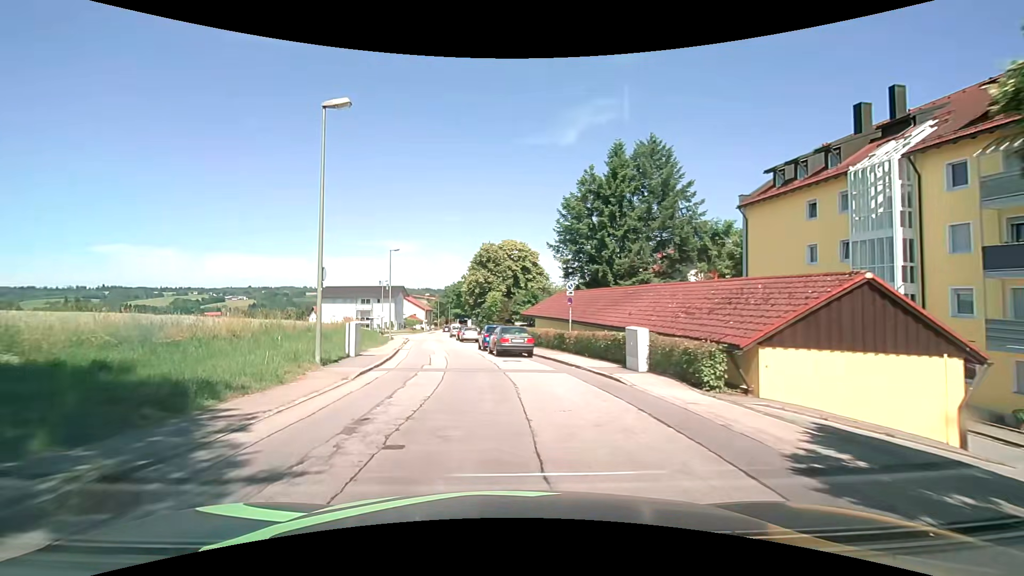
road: unclassified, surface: asphalt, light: Day
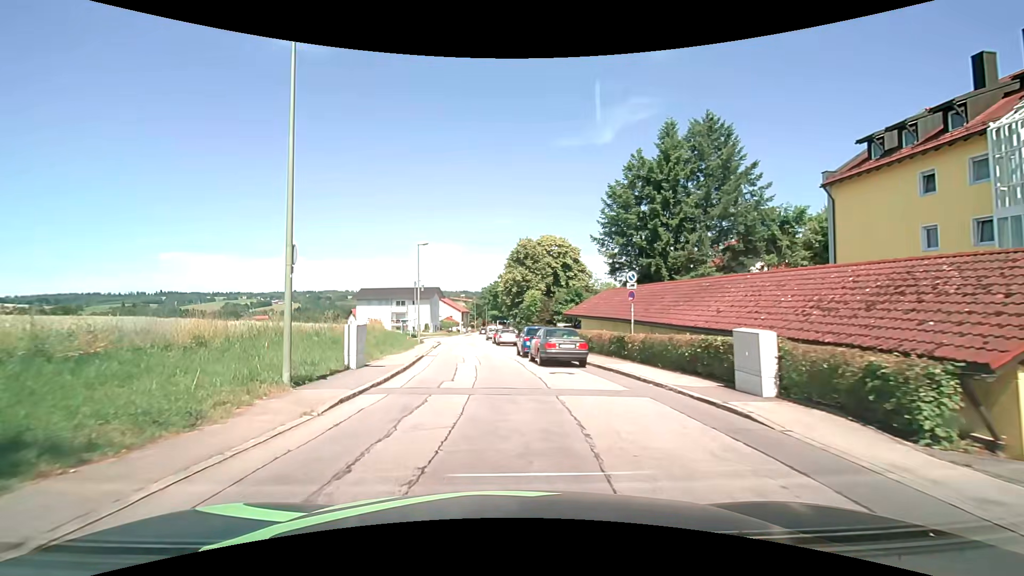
(-0.1, +4.7) m; -4°
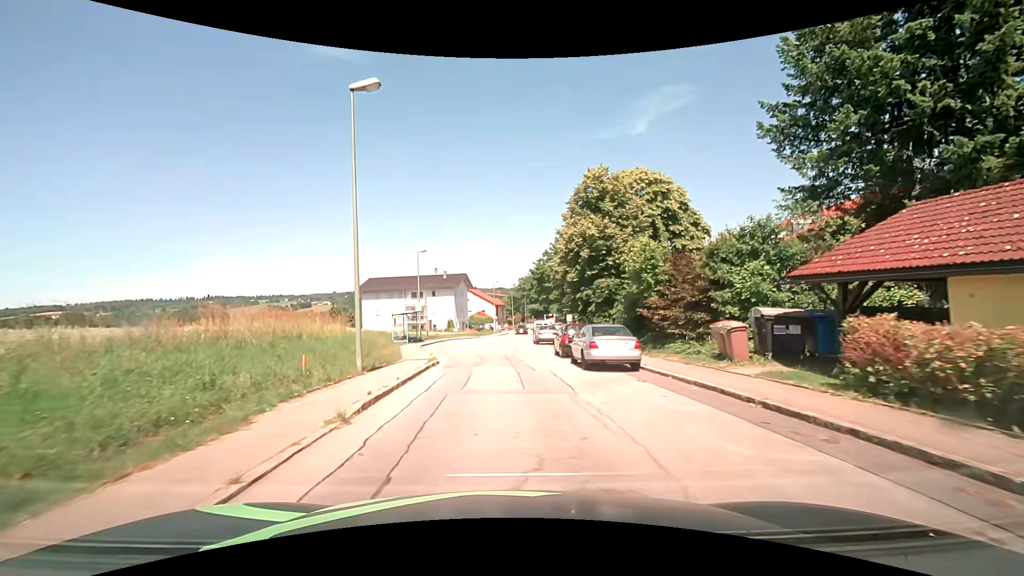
(-2.0, +25.7) m; -4°
(0, +10) (0, +20) (0, +30) (-1, +40) (-1, +50) (0, +60) (0, +70) (+1, +80) (+3, +90) (+4, +100) m
